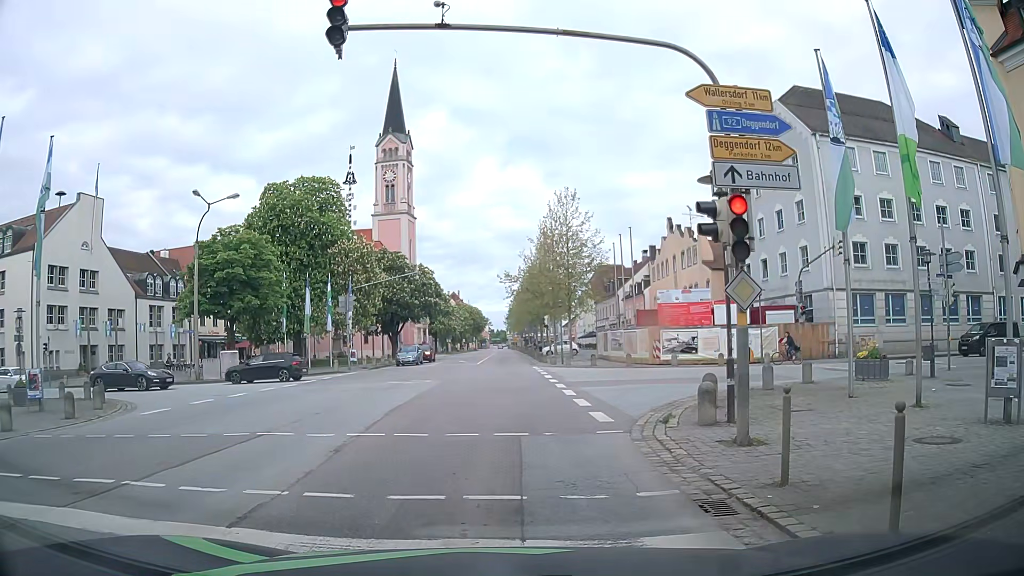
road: primary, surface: asphalt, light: Day
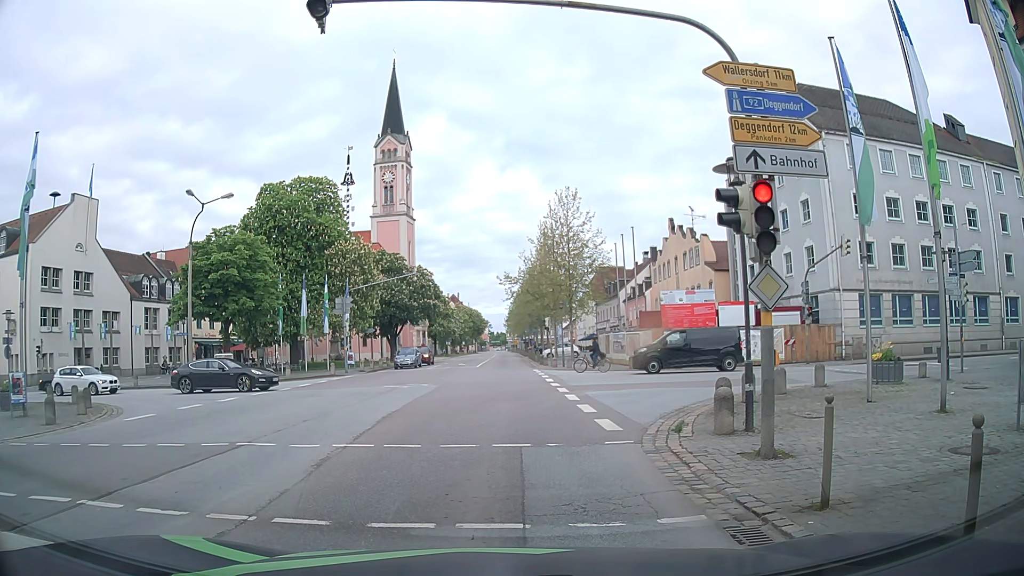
(0.0, +0.9) m; 0°
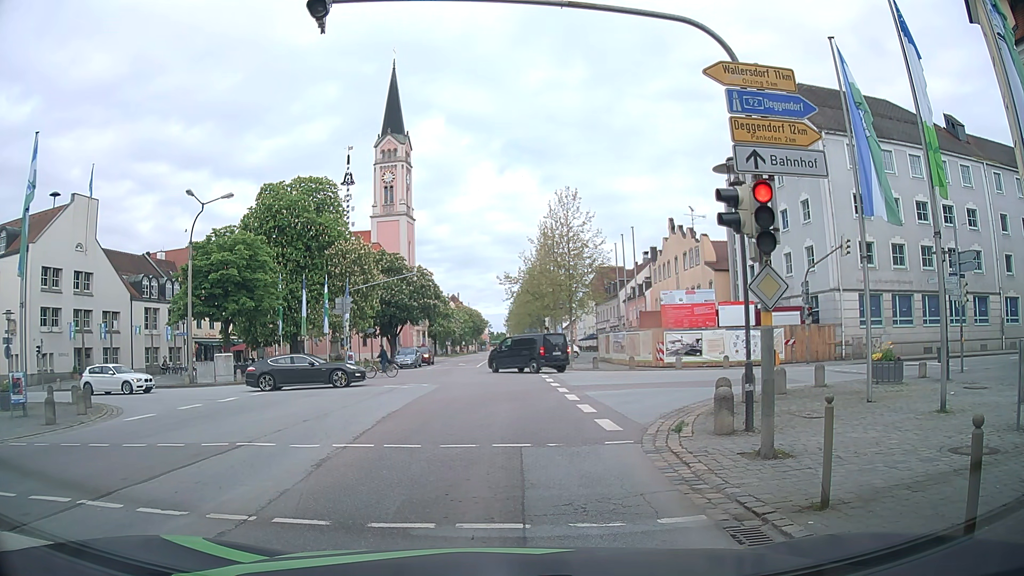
(0.0, 0.0) m; 0°
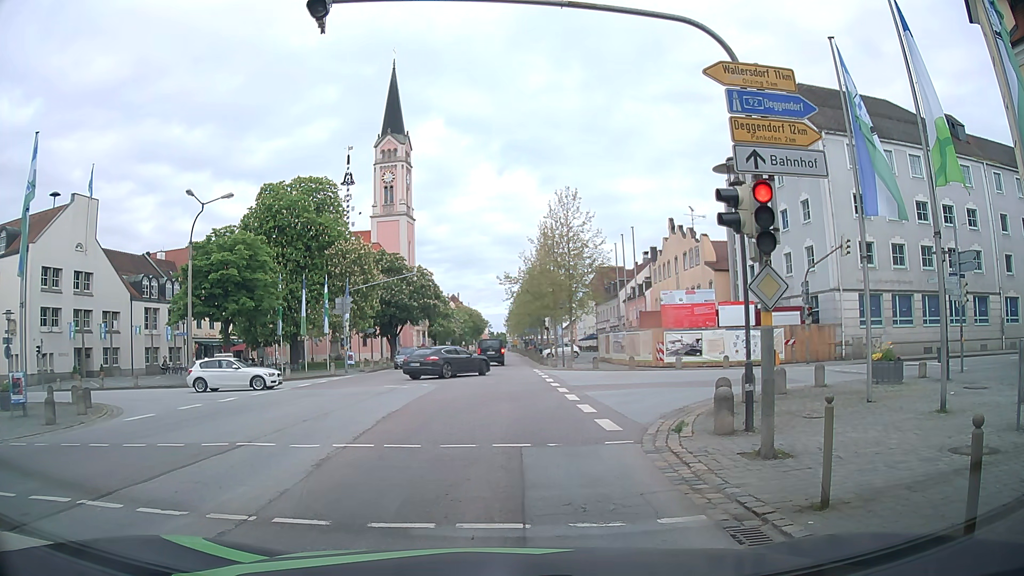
(0.0, 0.0) m; 0°
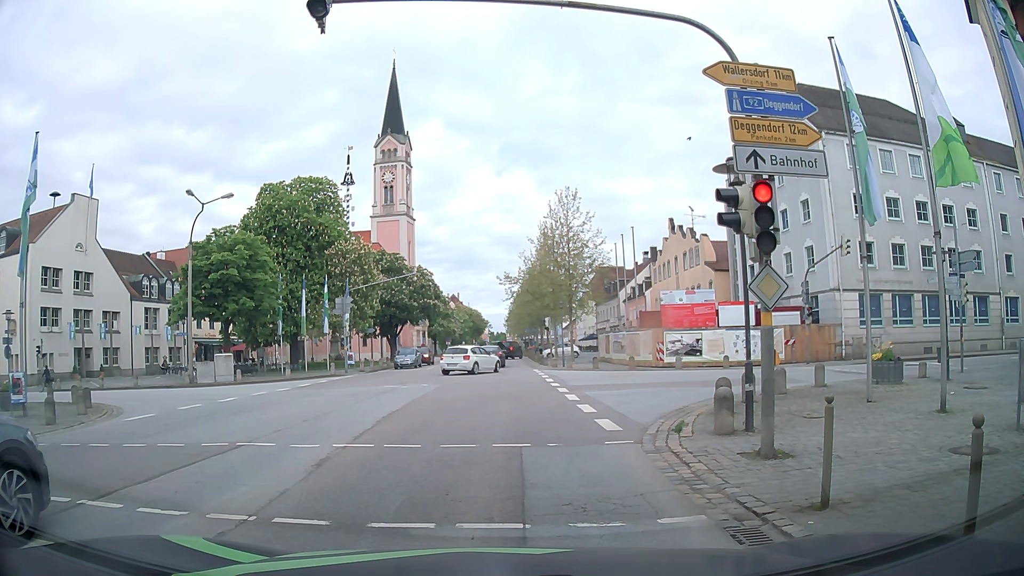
(0.0, 0.0) m; 0°
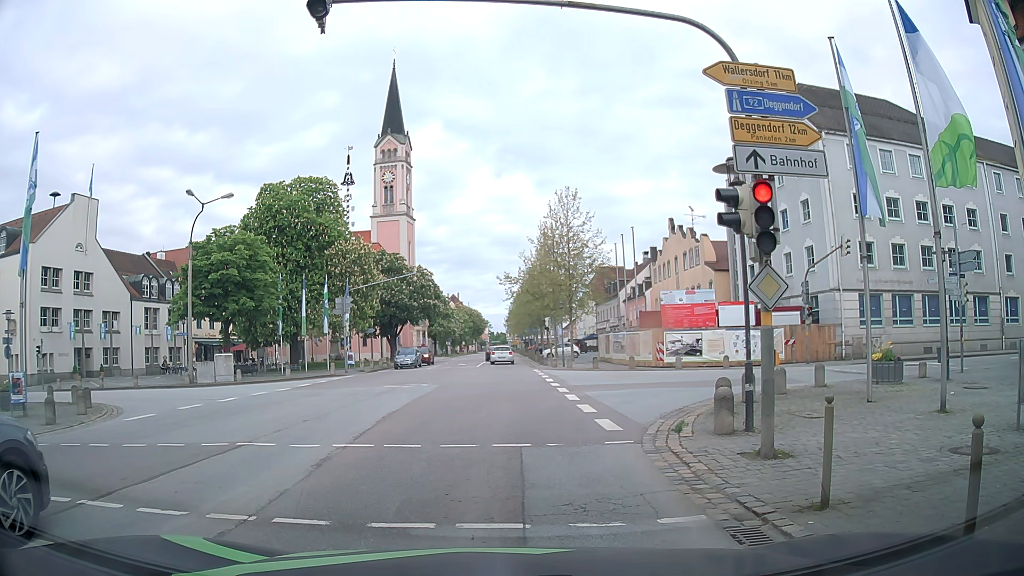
(0.0, 0.0) m; 0°
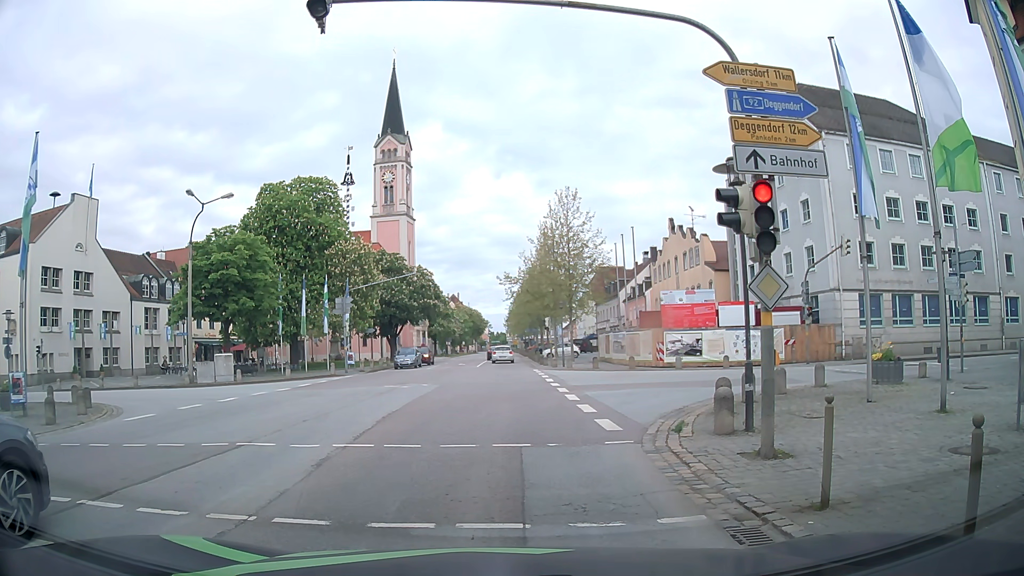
(0.0, 0.0) m; 0°
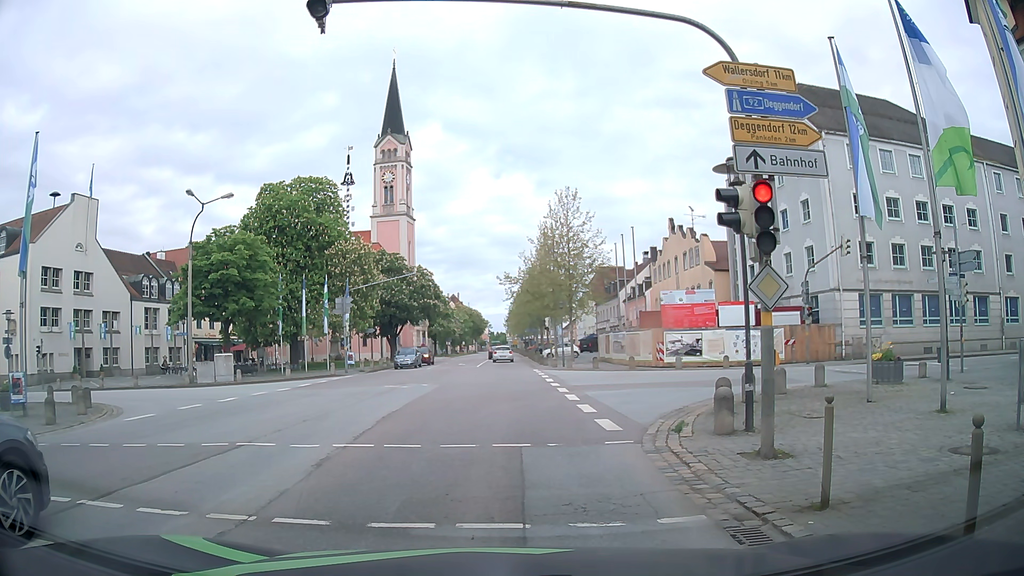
(0.0, 0.0) m; 0°
(-1, +10) (-1, +20) (-2, +30) (-3, +40) (-4, +50) (-4, +60) (-5, +70) (-6, +80) (-7, +90) (-7, +100) m
